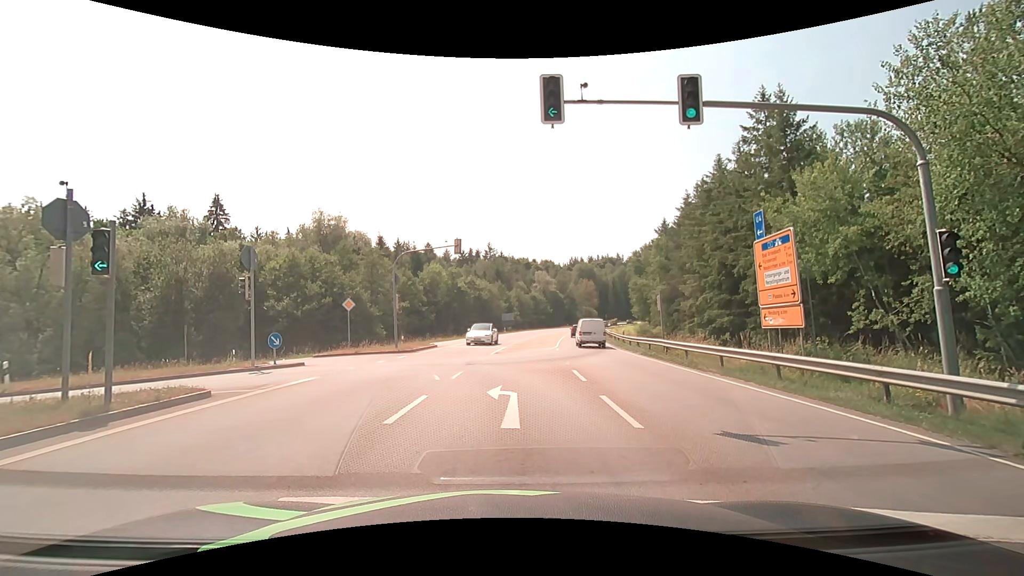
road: secondary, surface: asphalt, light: Day
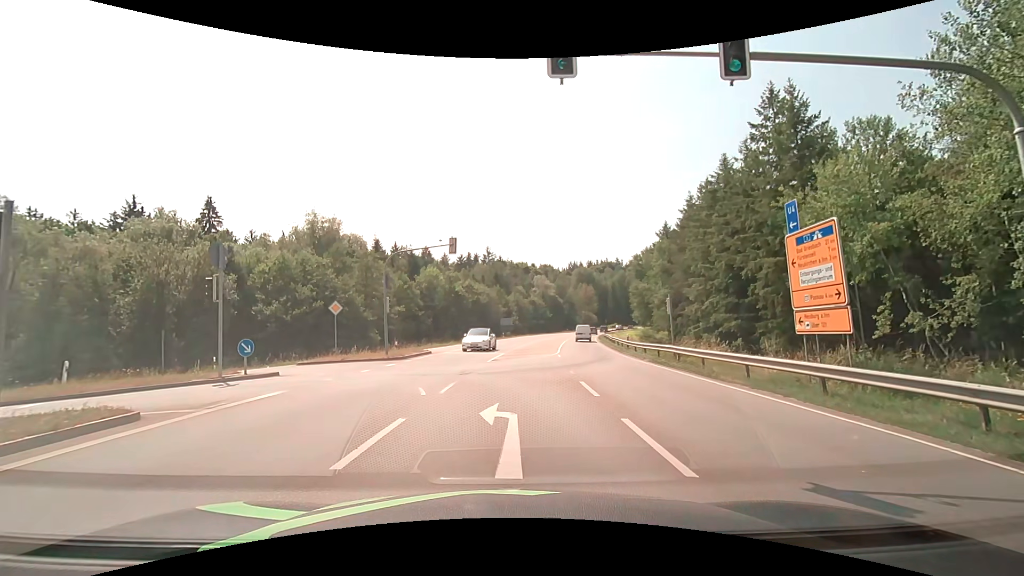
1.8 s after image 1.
(0.0, +2.3) m; 0°
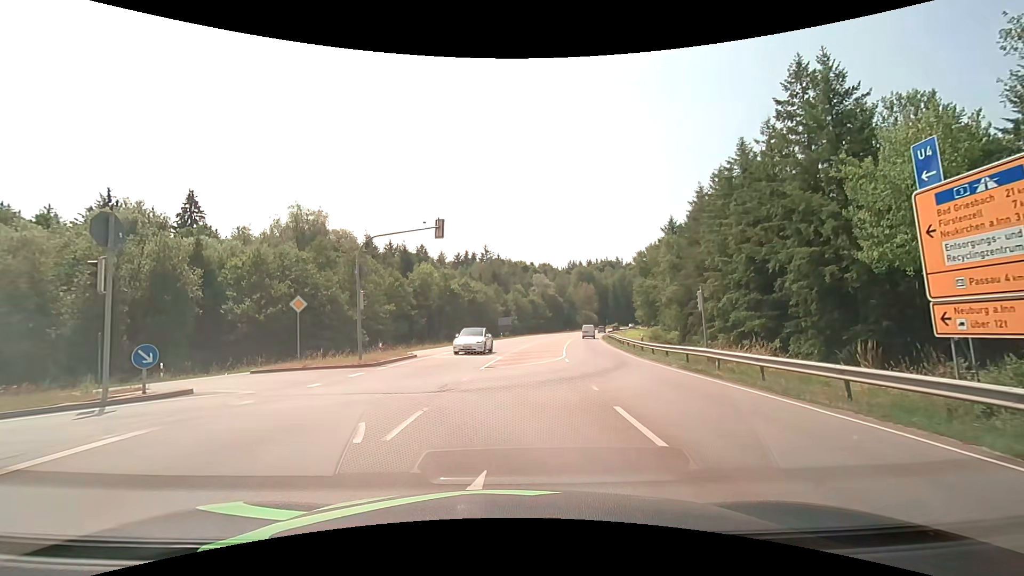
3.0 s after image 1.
(0.0, +5.0) m; +1°
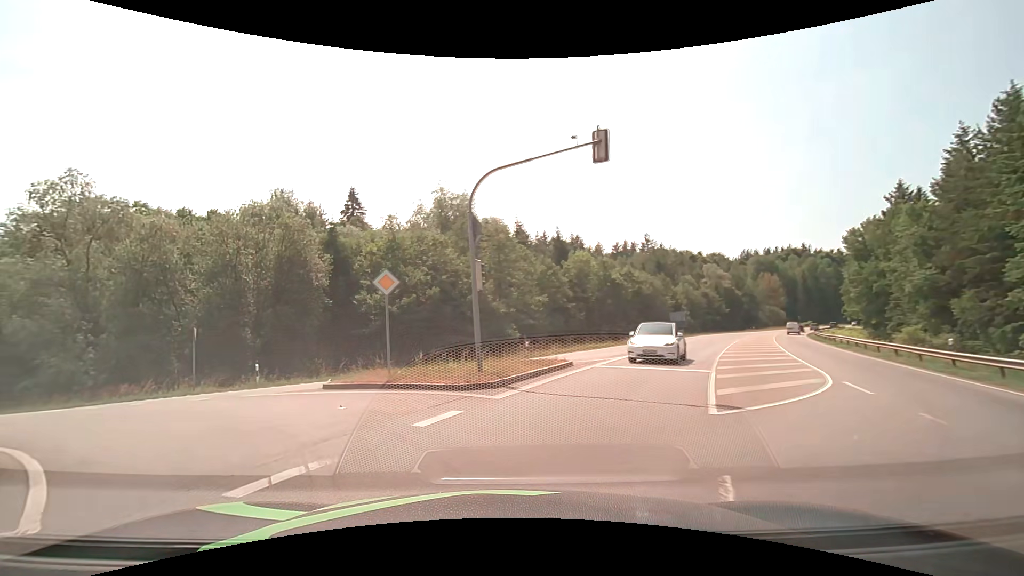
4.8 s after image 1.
(-1.1, +10.3) m; -17°
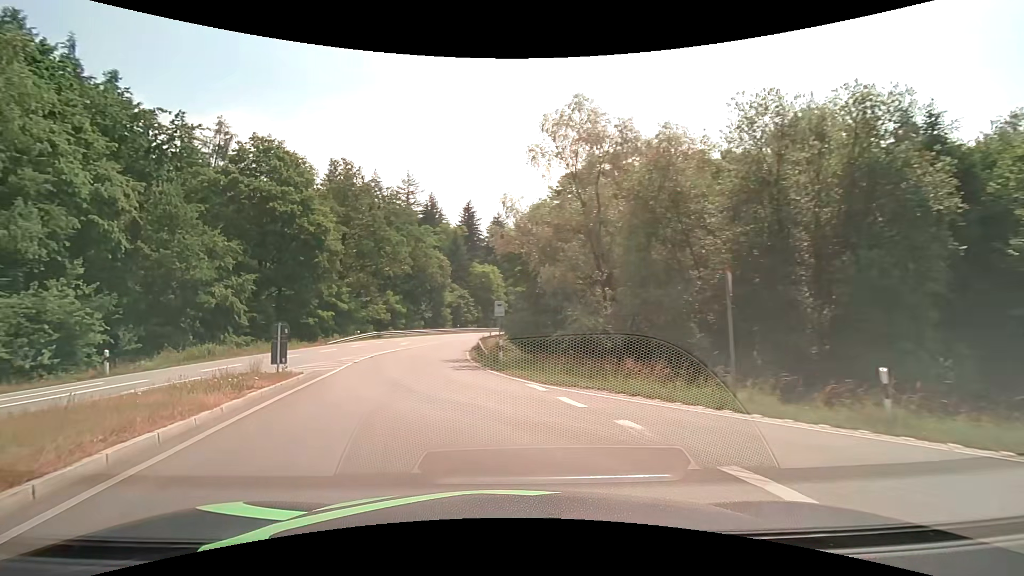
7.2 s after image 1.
(-6.6, +12.5) m; -54°
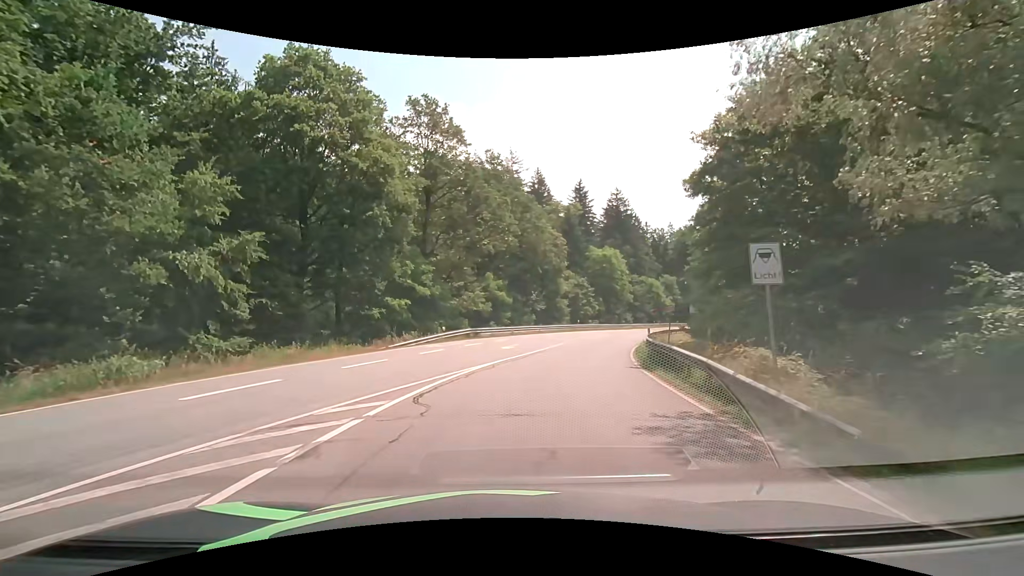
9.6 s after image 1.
(-3.6, +18.1) m; -14°
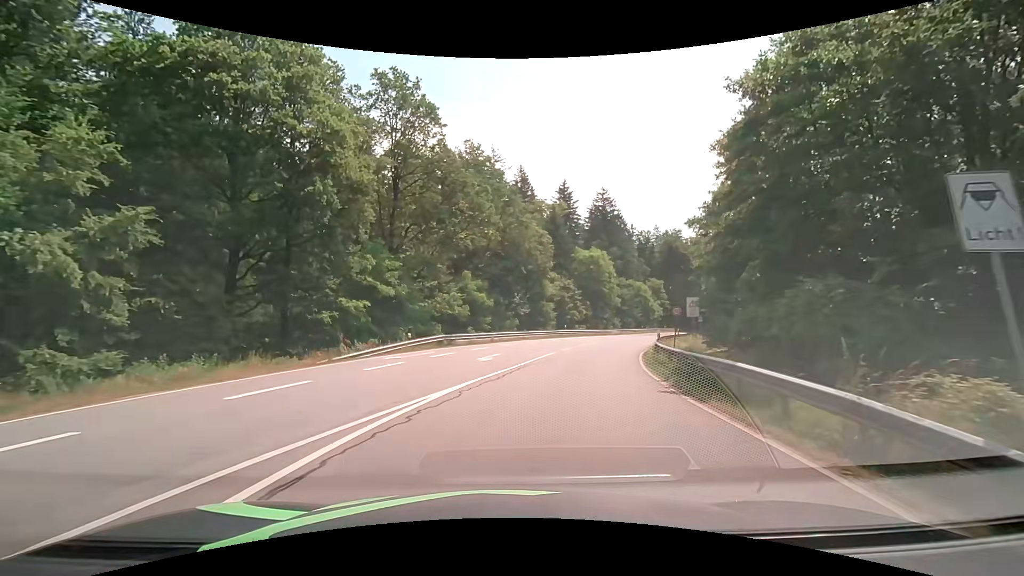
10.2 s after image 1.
(+0.1, +5.5) m; +2°
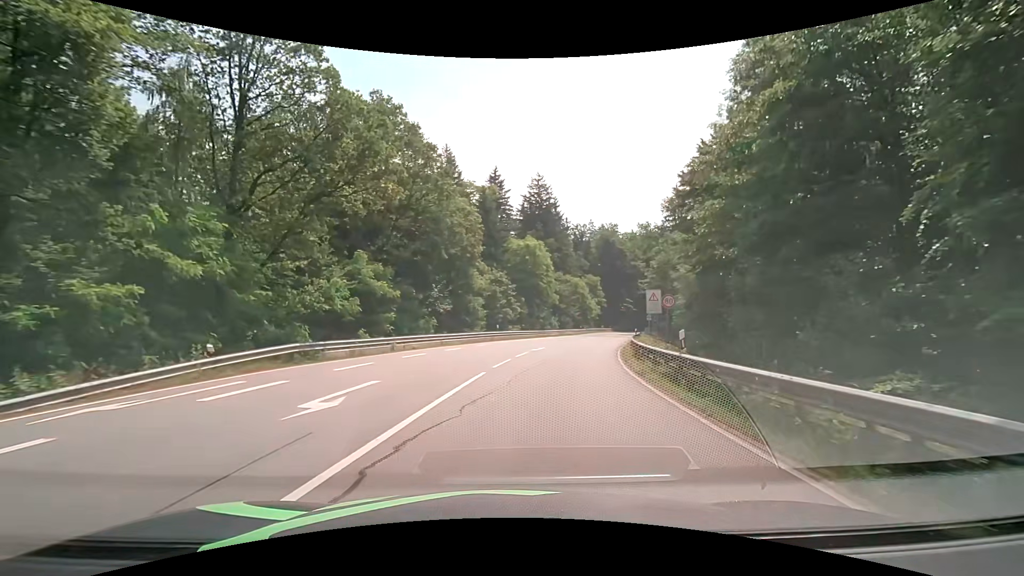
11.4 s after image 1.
(+0.9, +12.0) m; +8°
(+1, +10) (+2, +20) (+4, +30) (+6, +39) (+9, +49) (+11, +59) (+14, +68) (+17, +78) (+20, +87) (+24, +97) m
